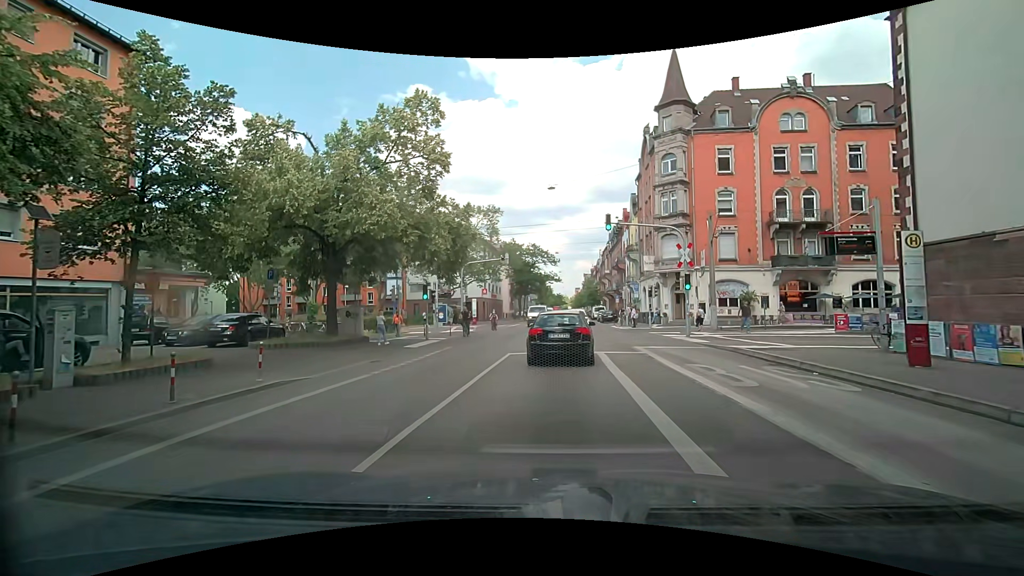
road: secondary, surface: asphalt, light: Day
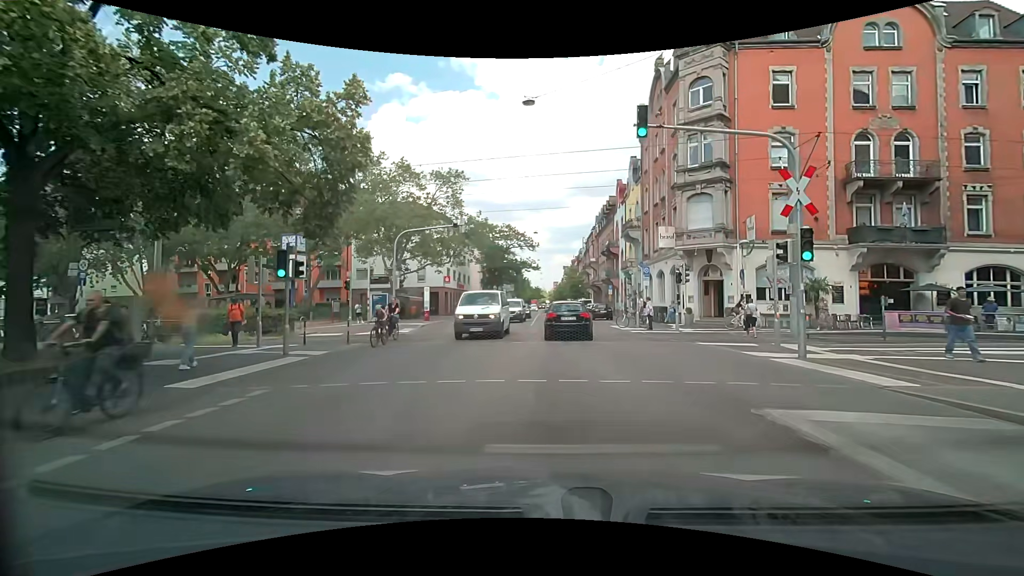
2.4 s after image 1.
(+0.5, +13.6) m; +4°
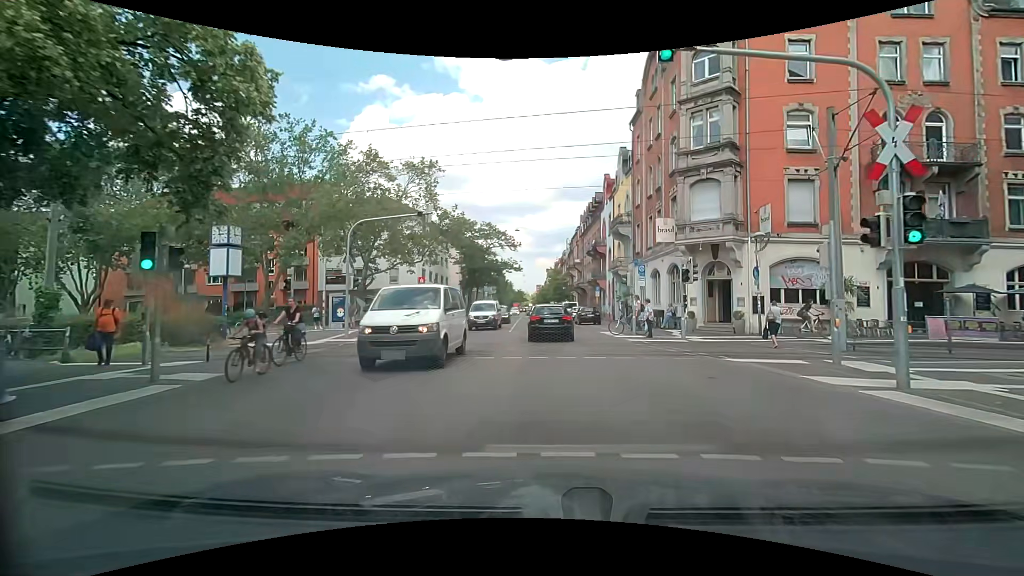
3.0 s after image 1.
(+0.1, +4.2) m; +2°
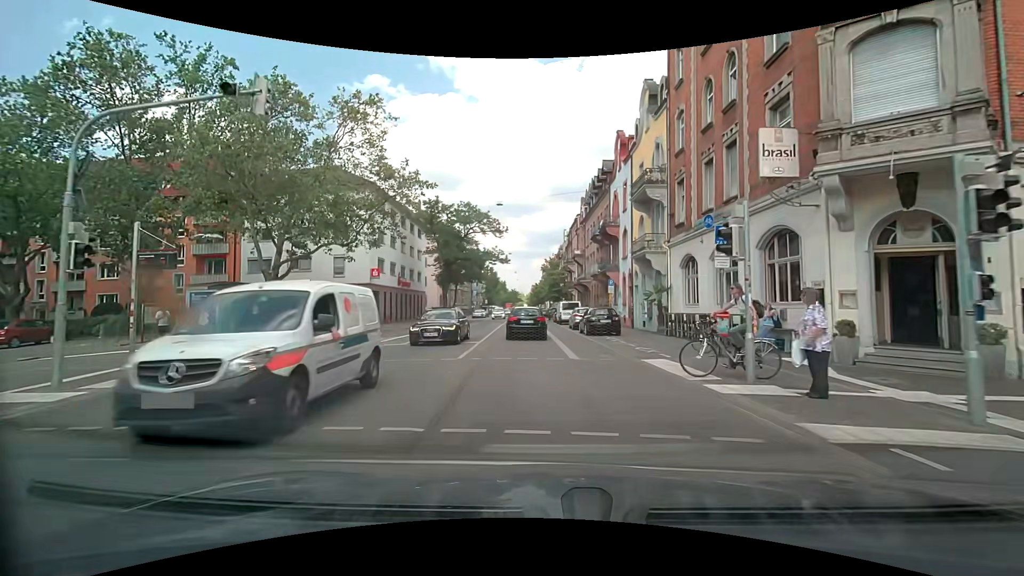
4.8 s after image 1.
(+0.1, +13.8) m; 0°
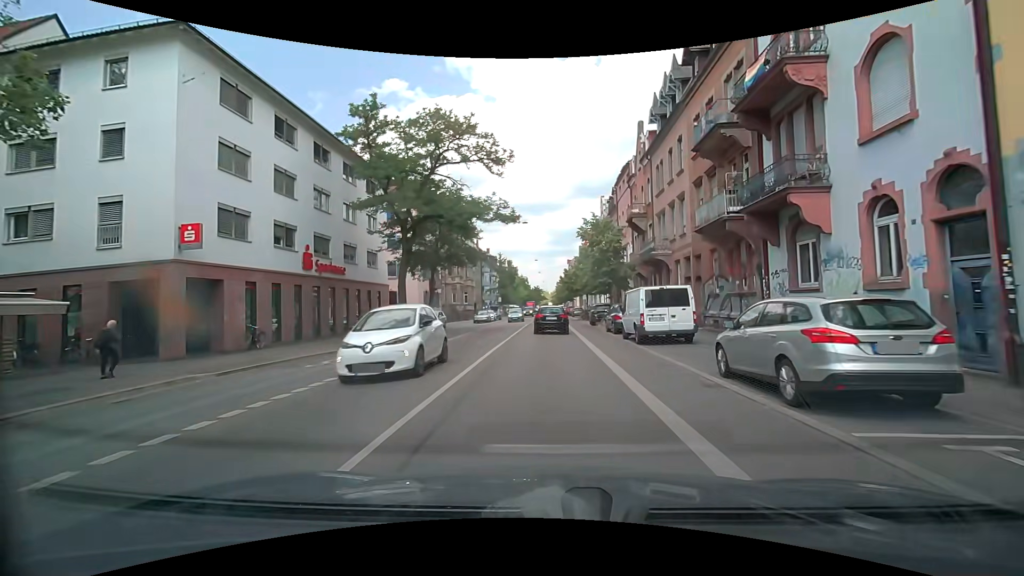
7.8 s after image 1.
(-1.0, +26.1) m; -2°
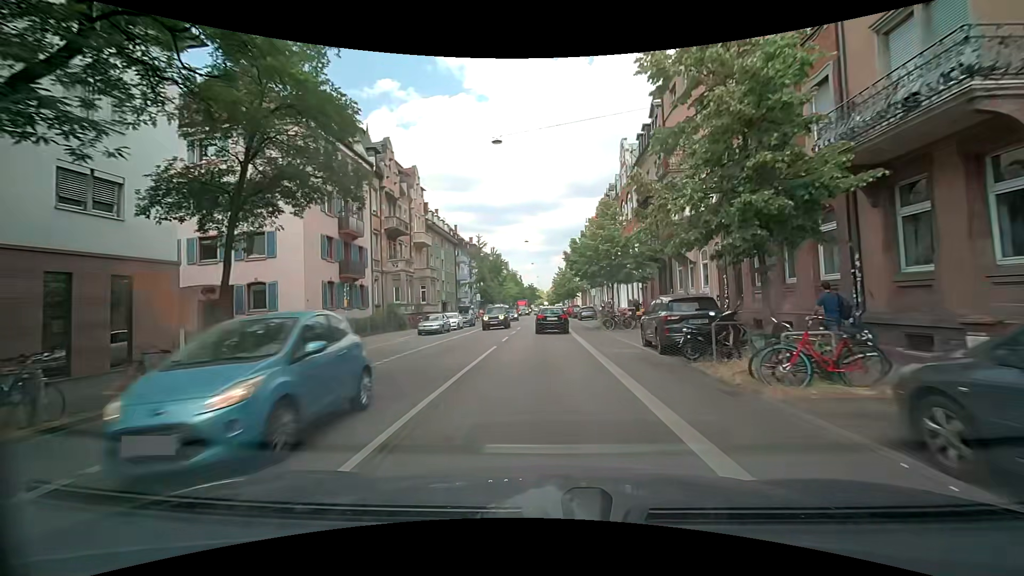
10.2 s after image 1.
(0.0, +23.6) m; 0°
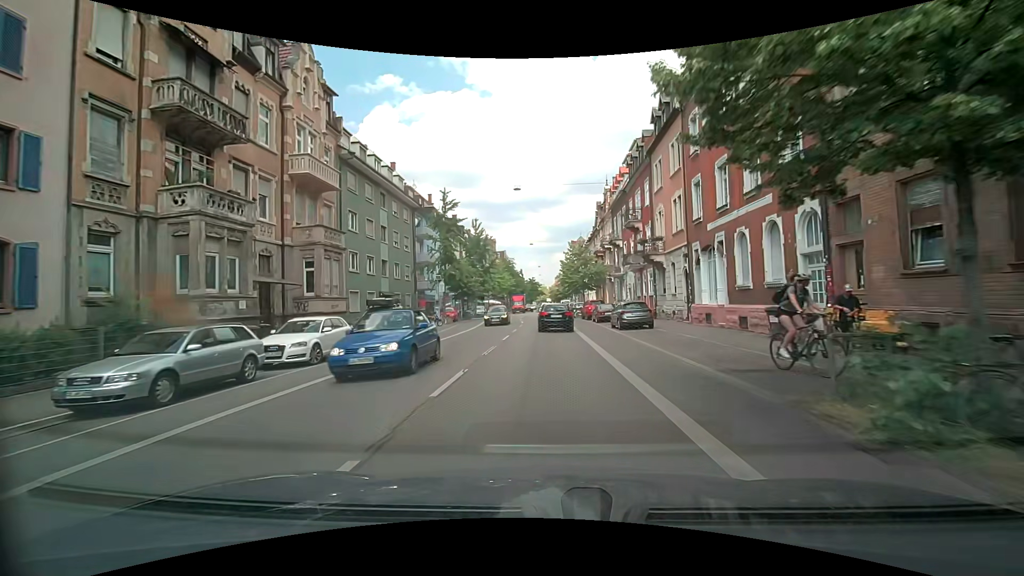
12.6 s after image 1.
(-0.2, +25.3) m; 0°
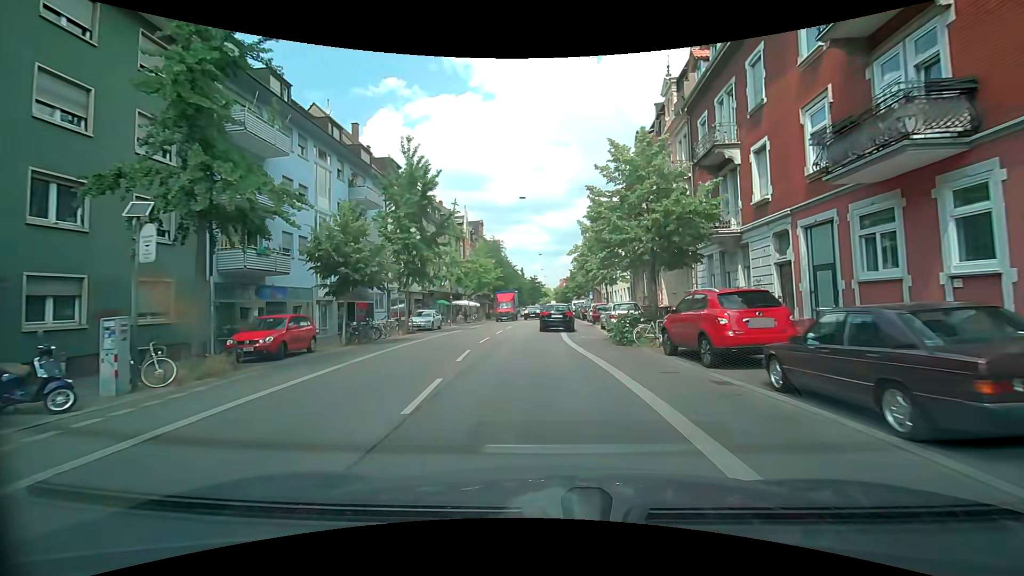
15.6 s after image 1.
(-0.1, +31.0) m; 0°
(0, +10) (0, +20) (-1, +30) (-1, +40) (-1, +50) (-1, +60) (-1, +70) (0, +80) (+1, +90) (+2, +100) m
